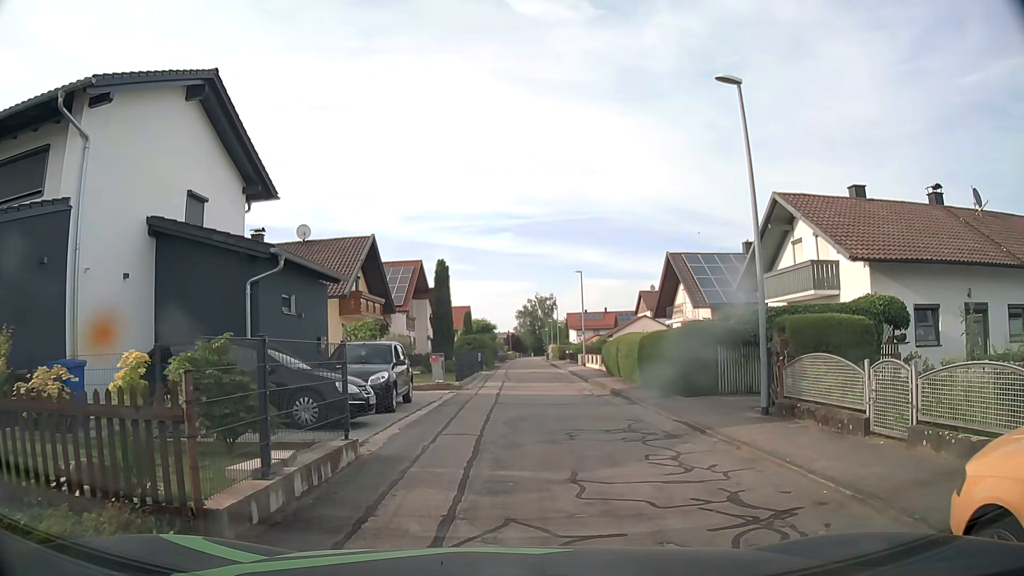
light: Day
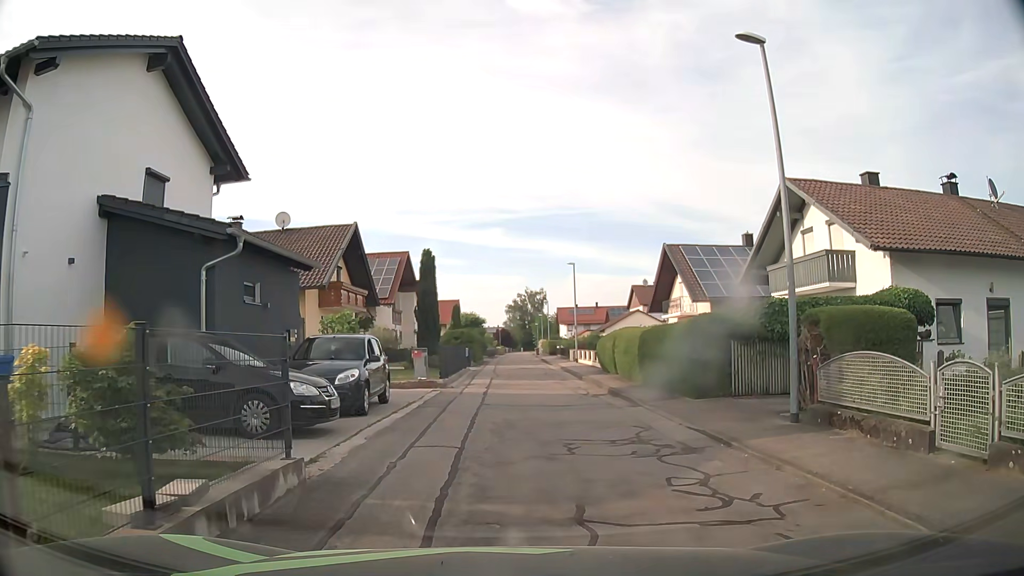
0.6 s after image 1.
(0.0, +1.7) m; +2°
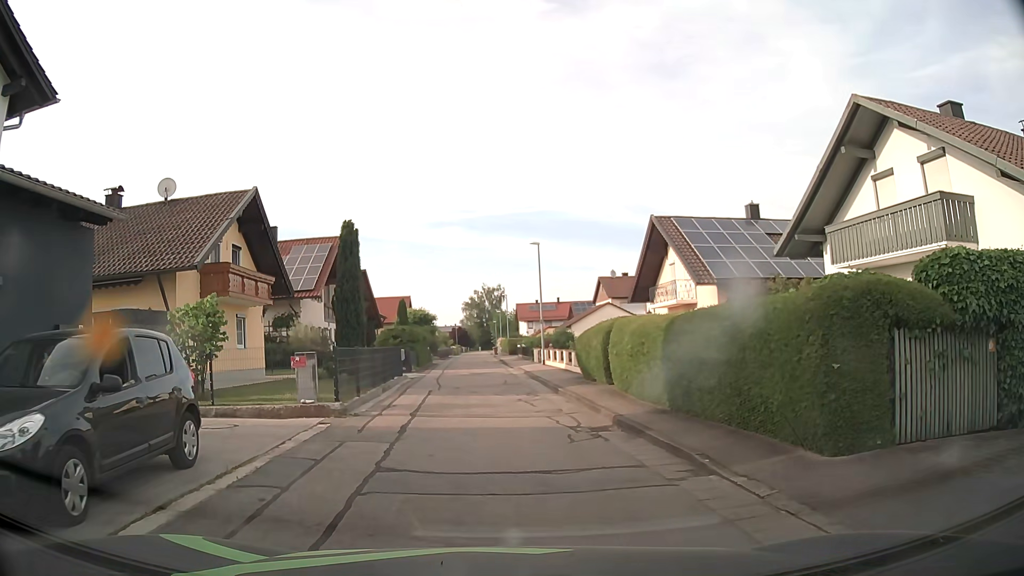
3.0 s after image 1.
(+0.1, +8.0) m; +2°
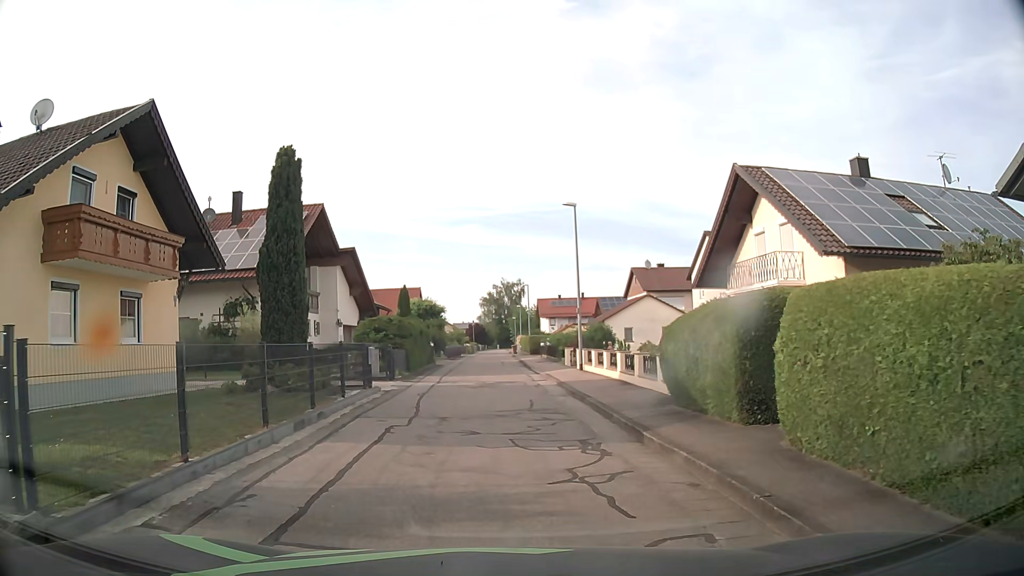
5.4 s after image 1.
(-0.1, +9.3) m; -1°
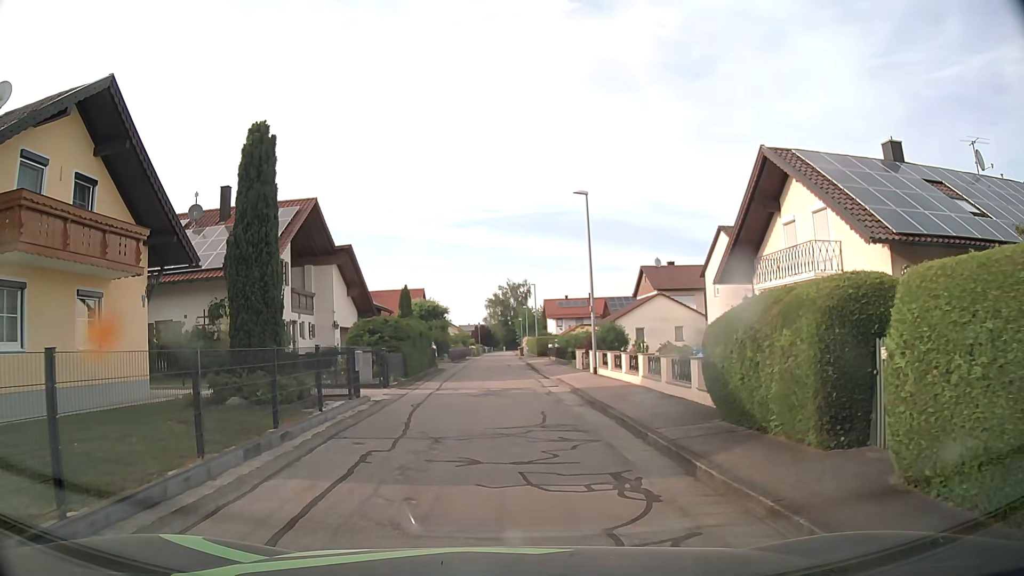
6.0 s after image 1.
(0.0, +2.2) m; 0°
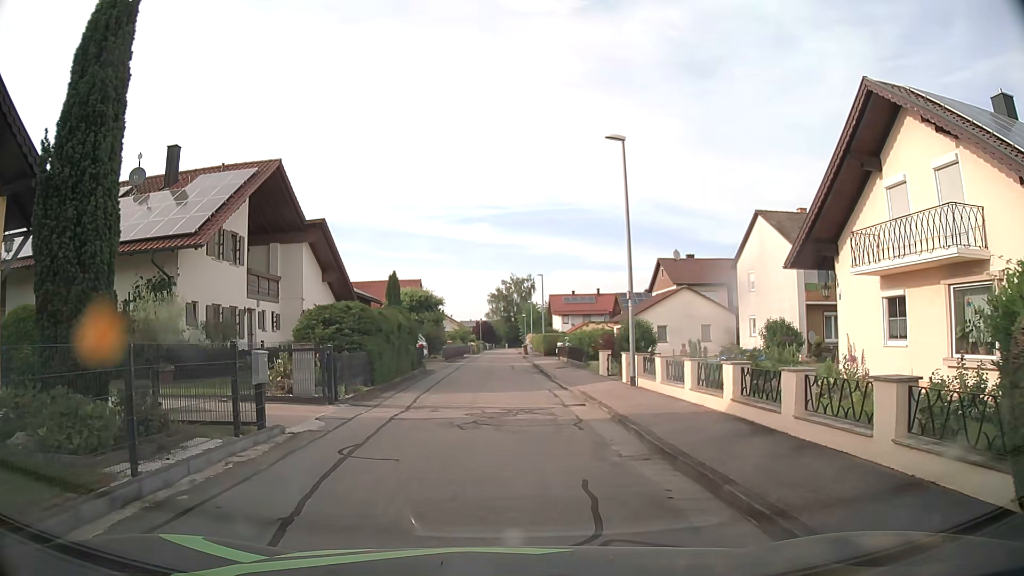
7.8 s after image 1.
(-0.2, +6.3) m; -2°
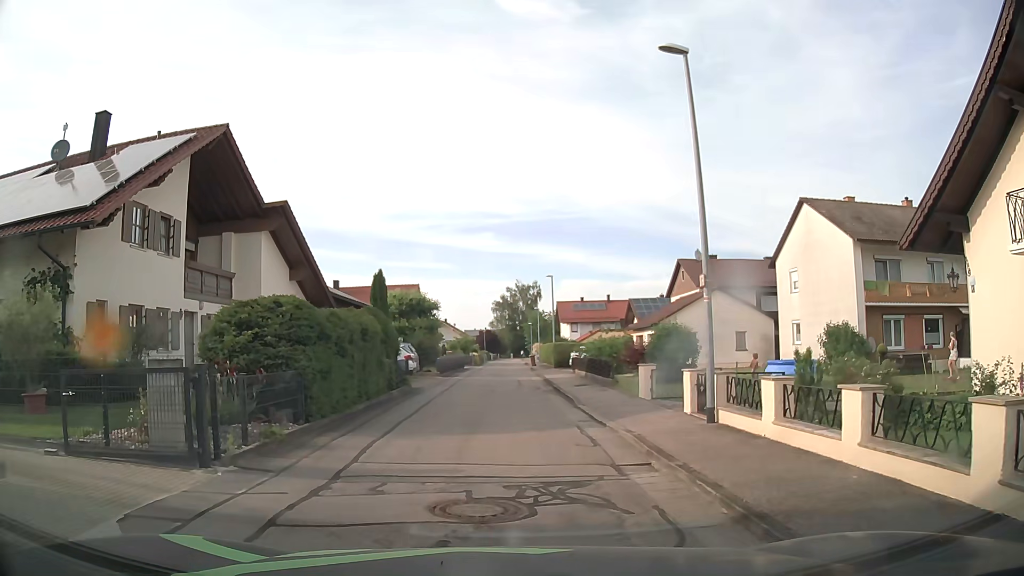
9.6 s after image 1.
(+0.1, +5.9) m; +2°
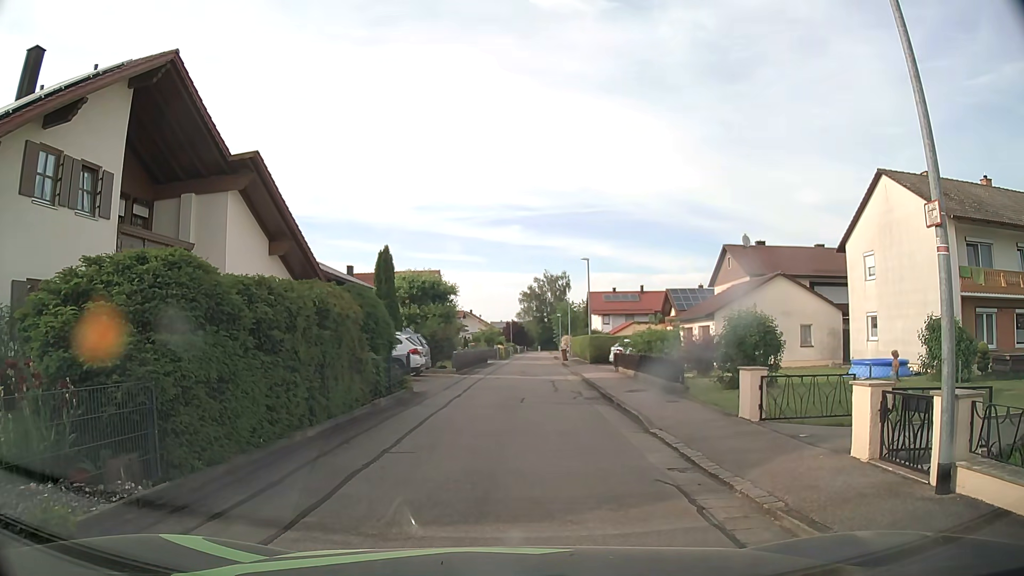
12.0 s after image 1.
(-0.2, +5.3) m; -3°
